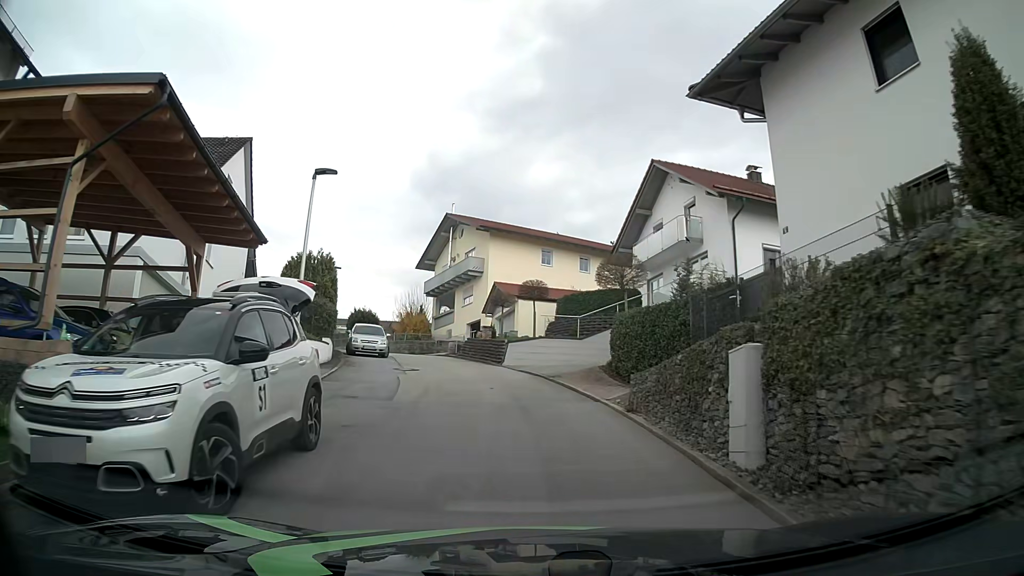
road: residential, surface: asphalt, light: Day
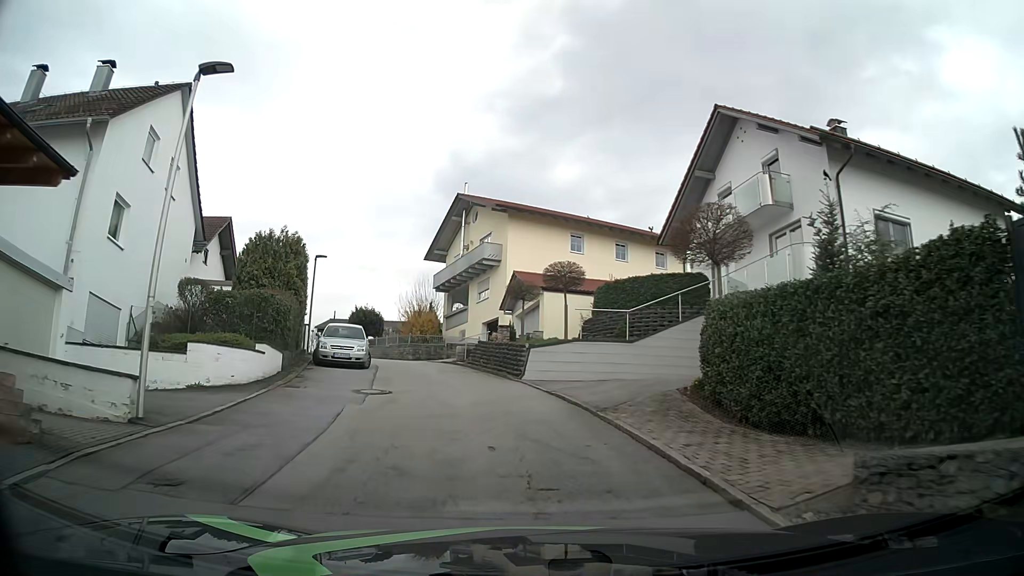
(-0.1, +7.9) m; -3°
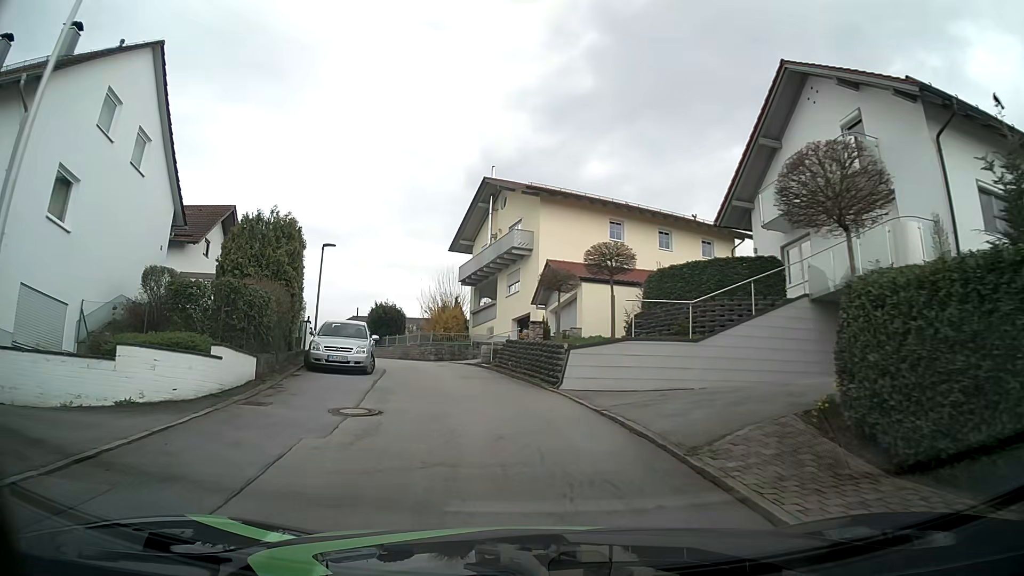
(0.0, +4.1) m; -2°
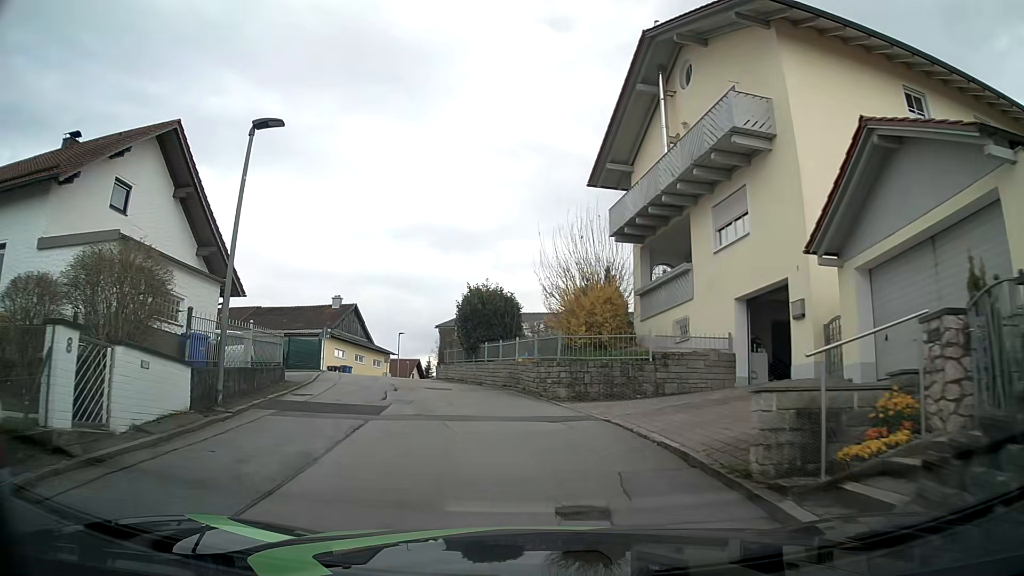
(-2.4, +20.0) m; -13°
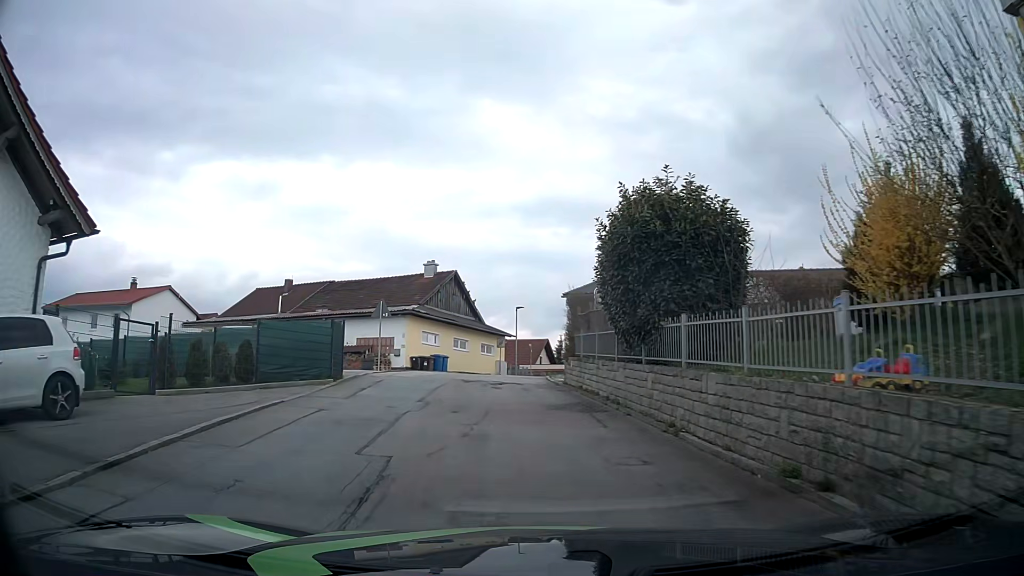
(-1.7, +16.1) m; -11°
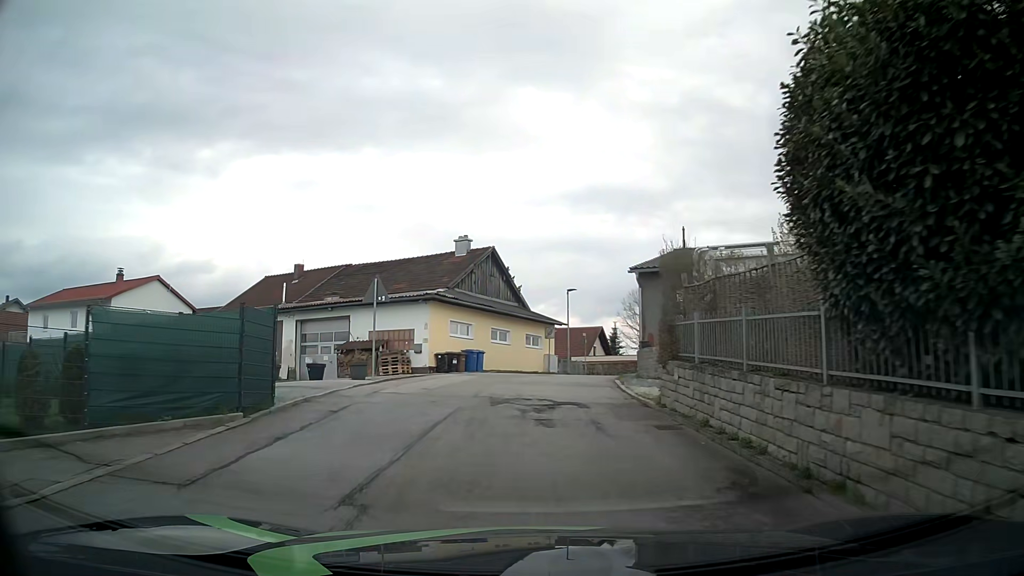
(-0.3, +8.2) m; -4°
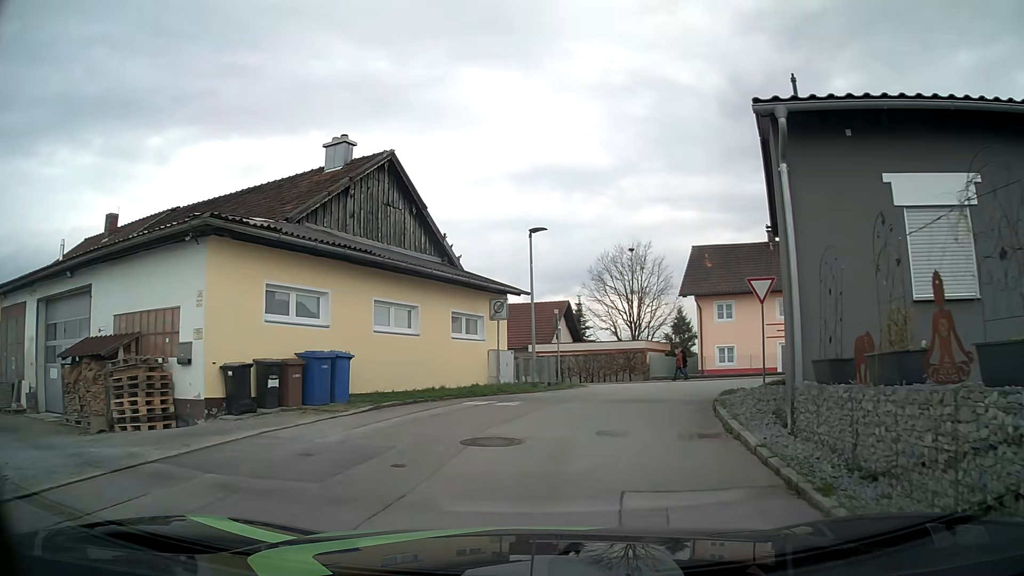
(-0.1, +18.2) m; +3°
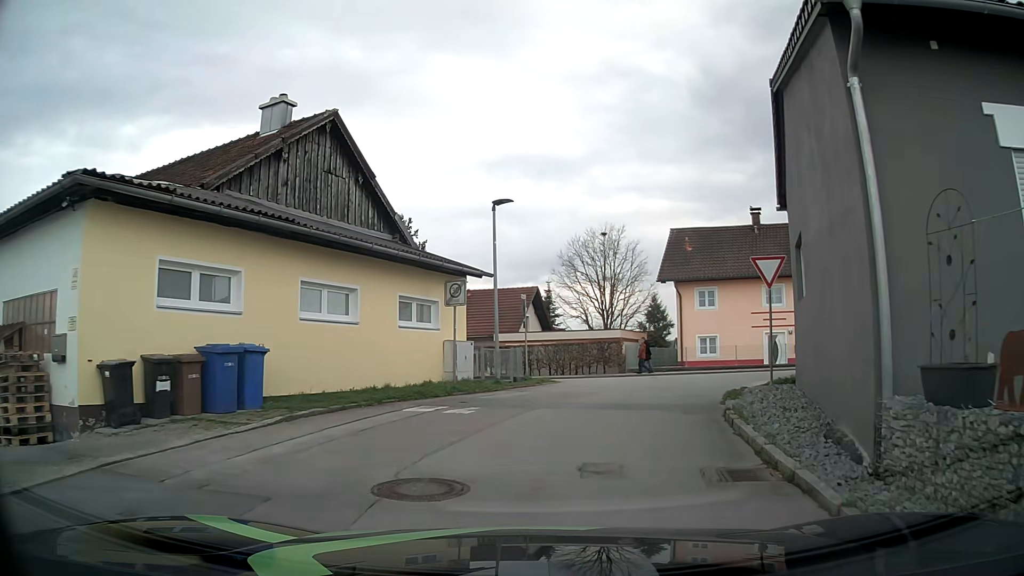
(+0.1, +3.0) m; +2°
